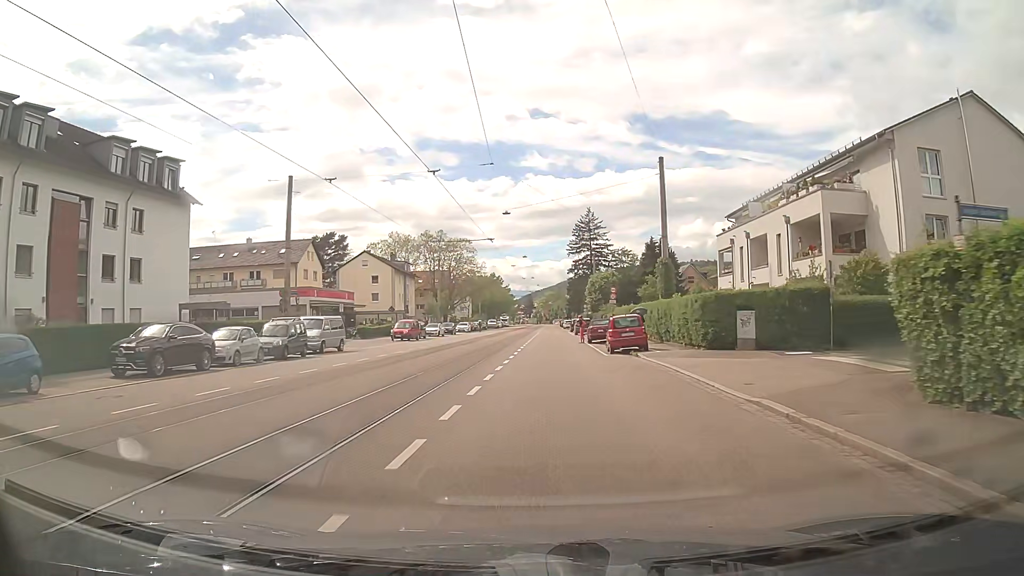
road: tertiary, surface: asphalt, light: Day
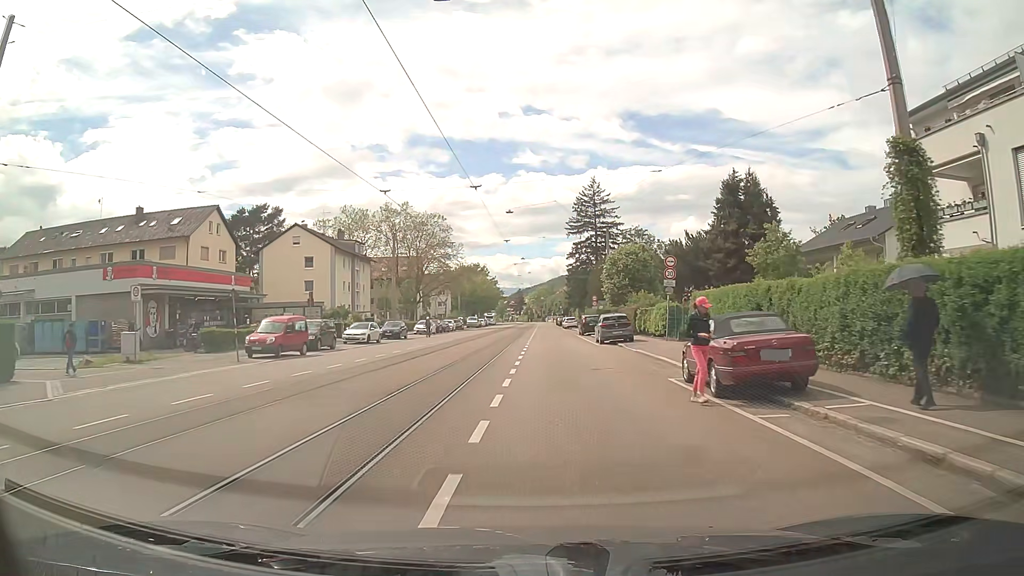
(+0.1, +28.8) m; +1°
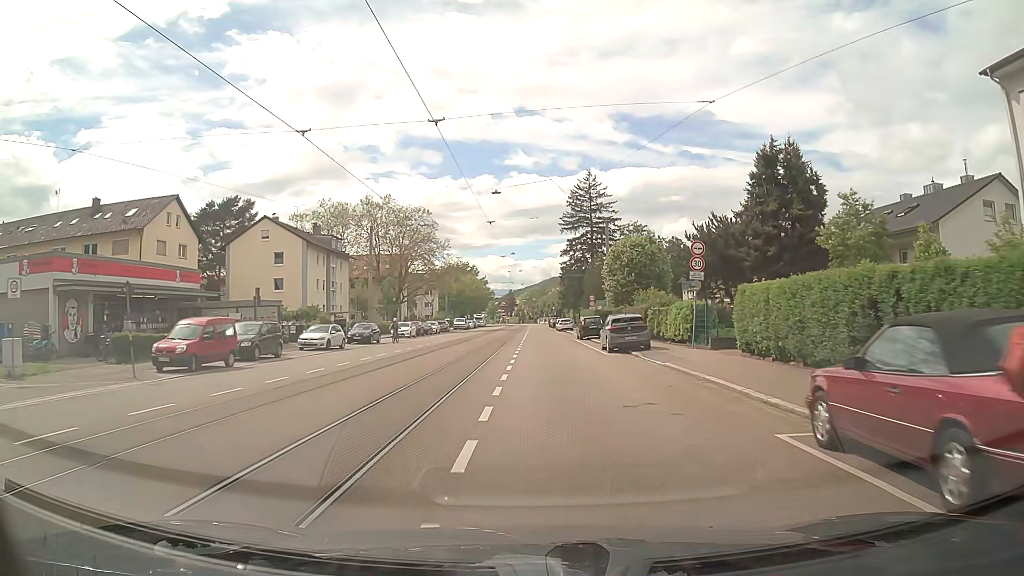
(0.0, +7.3) m; +1°
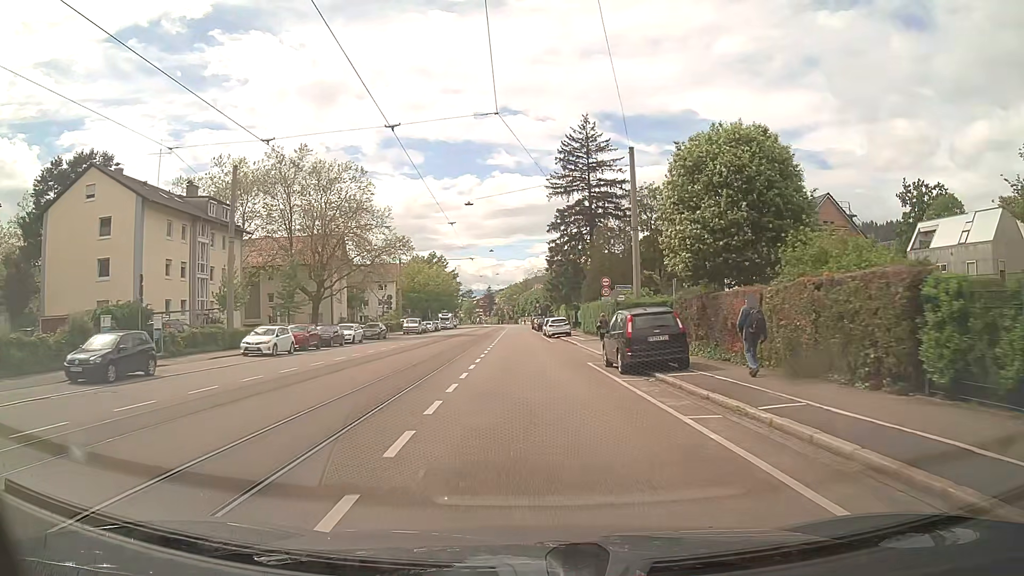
(+0.8, +29.4) m; +2°
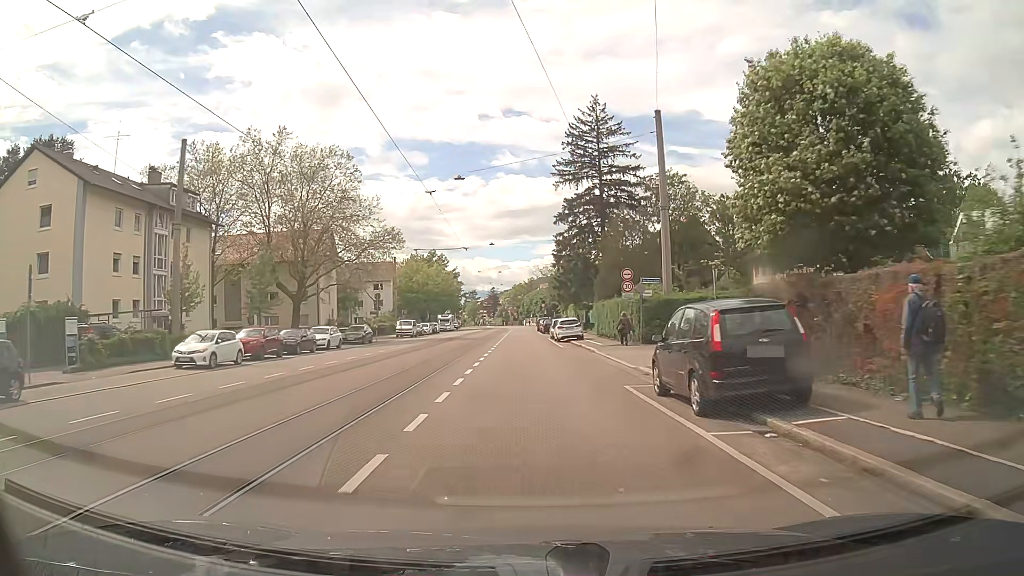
(0.0, +7.4) m; -1°
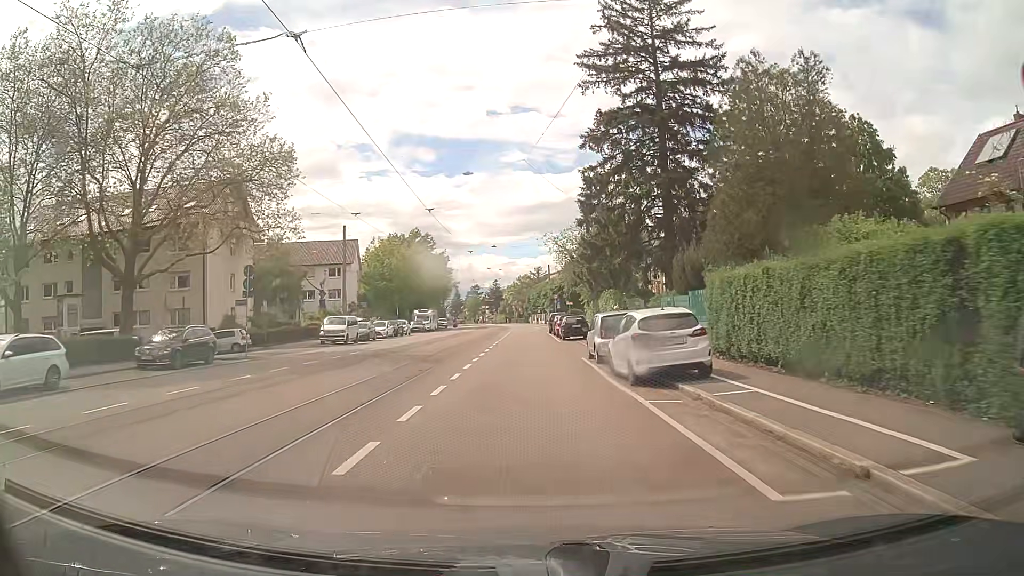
(0.0, +29.5) m; 0°
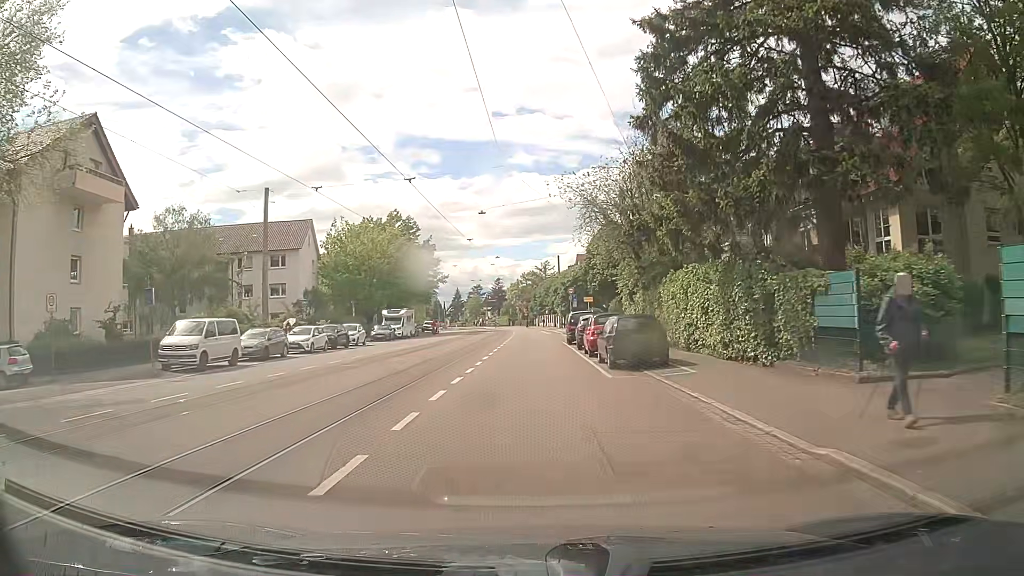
(-0.1, +21.8) m; -1°
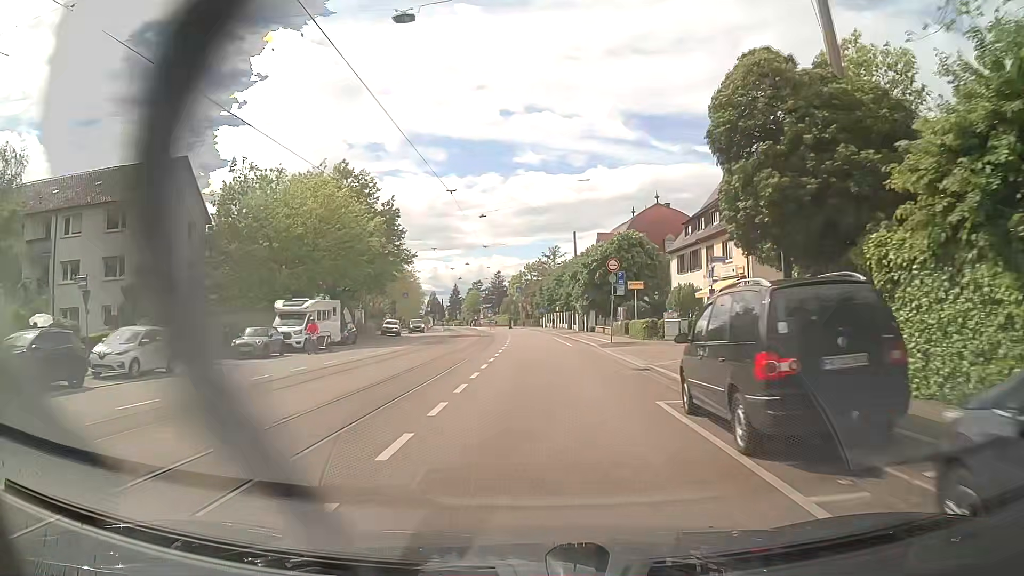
(-0.2, +28.8) m; -1°
(0, +10) (0, +20) (+1, +30) (+1, +40) (+1, +50) (0, +60) (0, +70) (-1, +80) (-1, +90) (-2, +100) m
